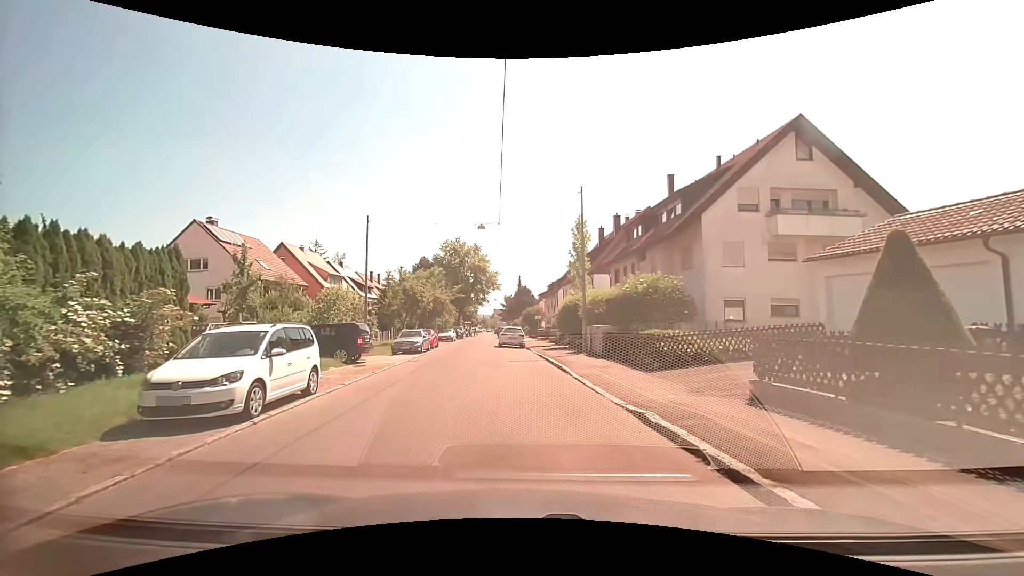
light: Day
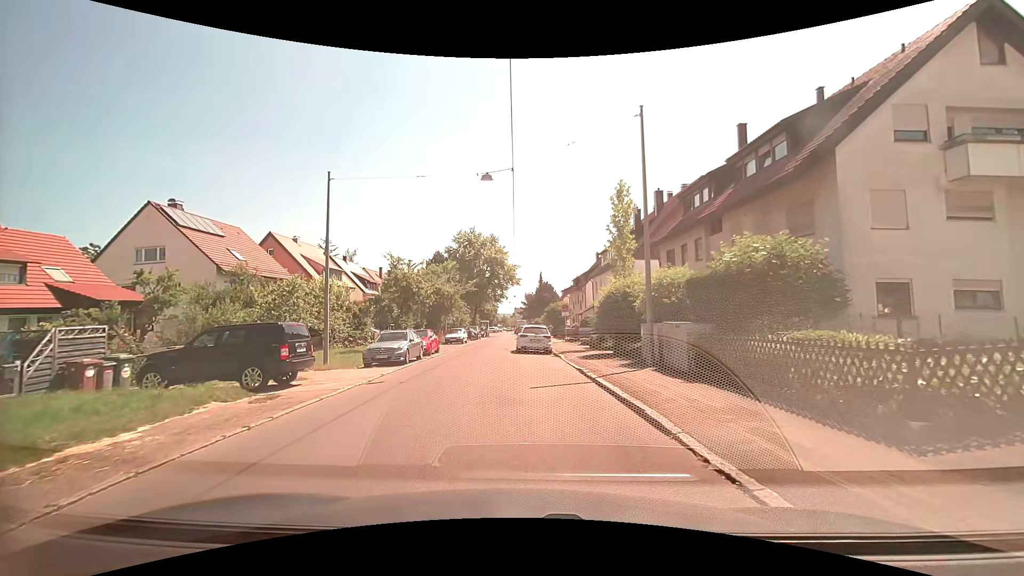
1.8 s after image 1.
(-0.3, +8.8) m; -4°
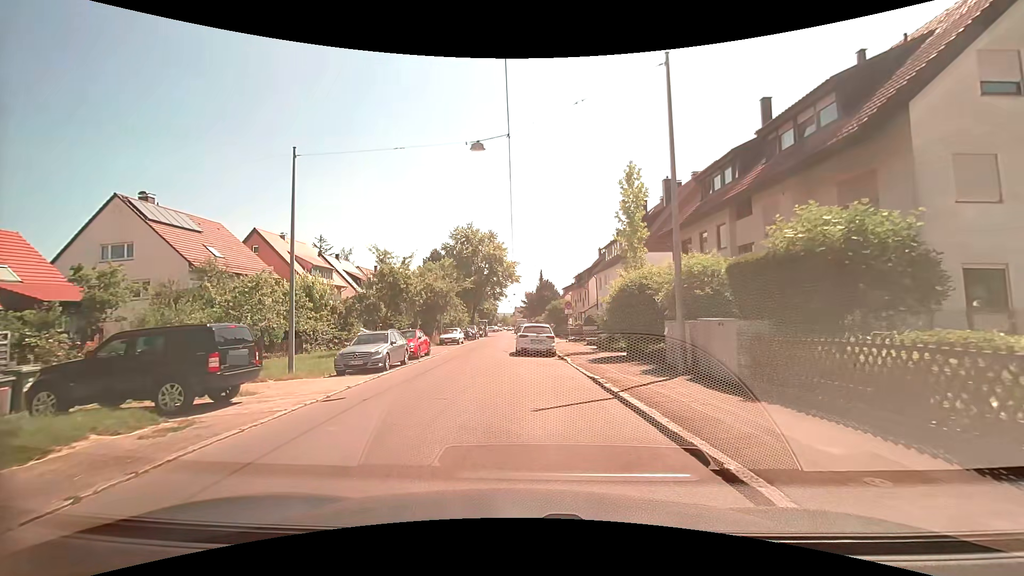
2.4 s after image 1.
(0.0, +3.0) m; +1°
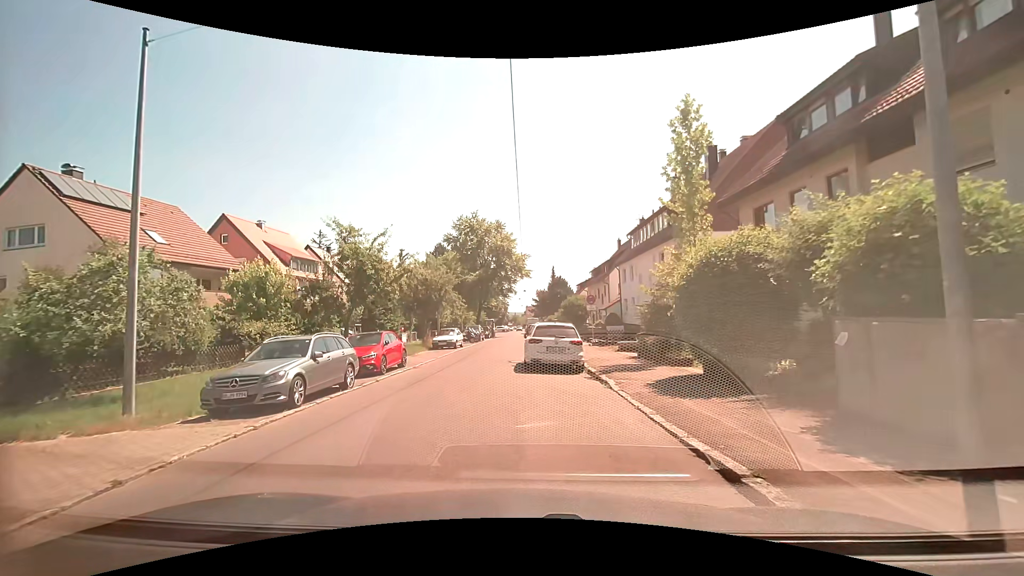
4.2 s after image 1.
(0.0, +7.4) m; -1°
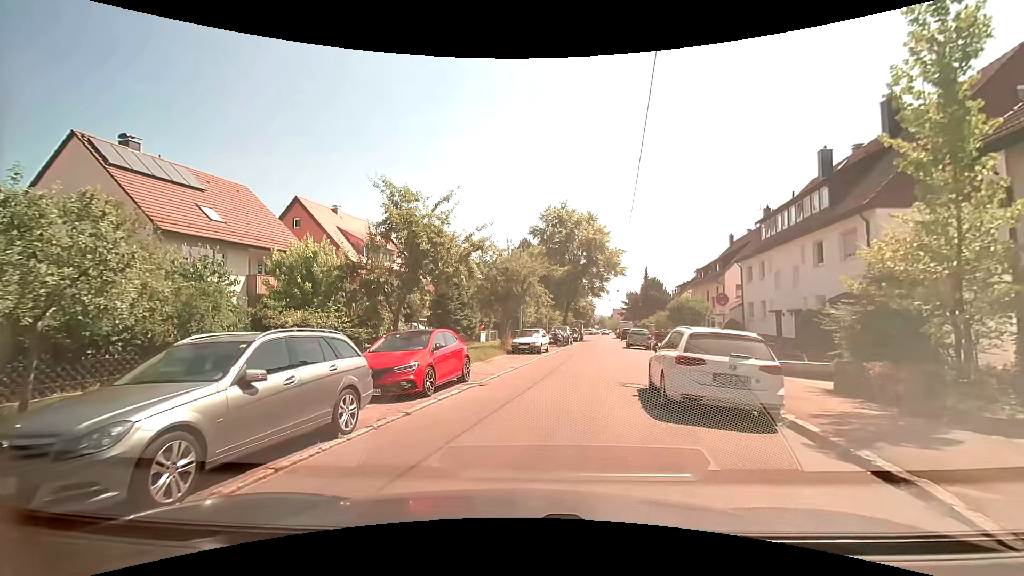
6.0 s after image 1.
(-0.7, +6.4) m; -11°
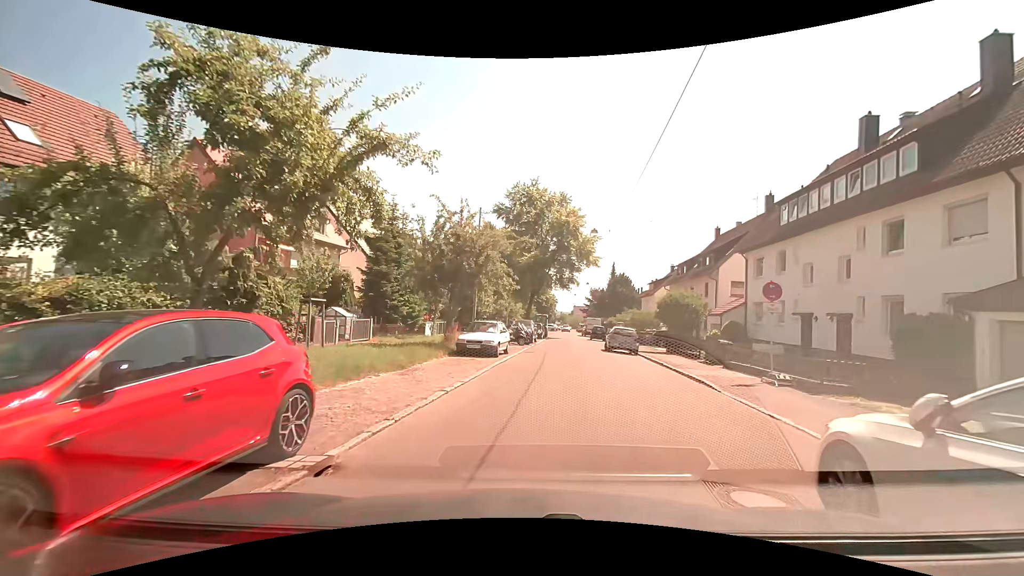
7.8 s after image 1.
(+0.2, +8.2) m; +6°
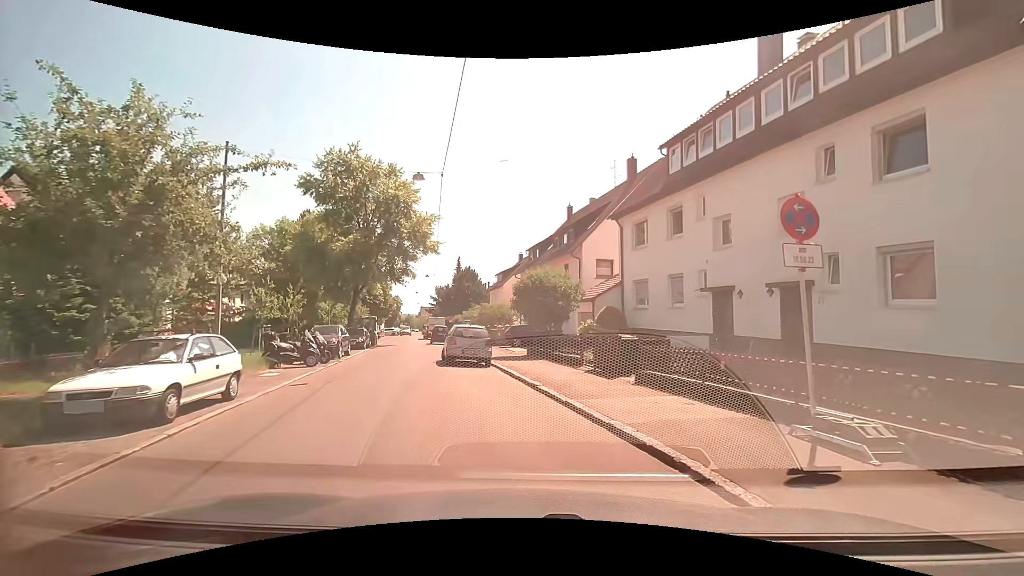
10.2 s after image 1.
(+1.4, +10.2) m; +18°
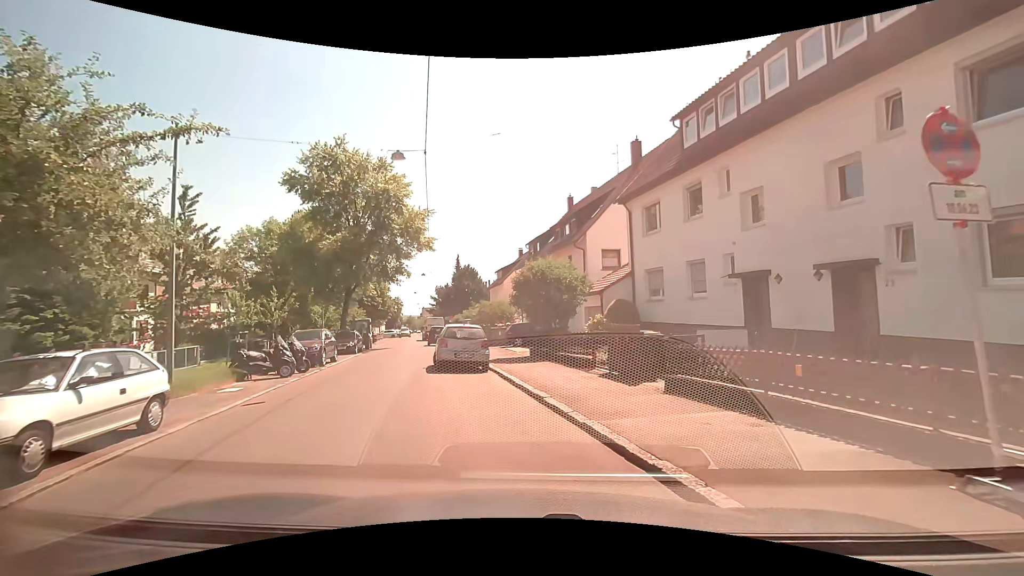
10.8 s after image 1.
(0.0, +2.3) m; 0°
